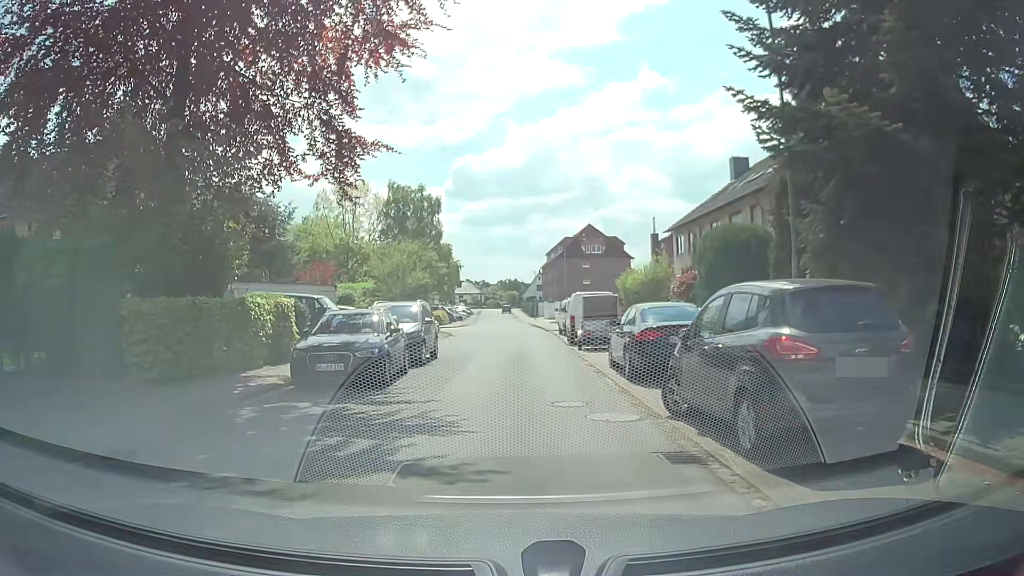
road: residential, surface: asphalt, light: Day
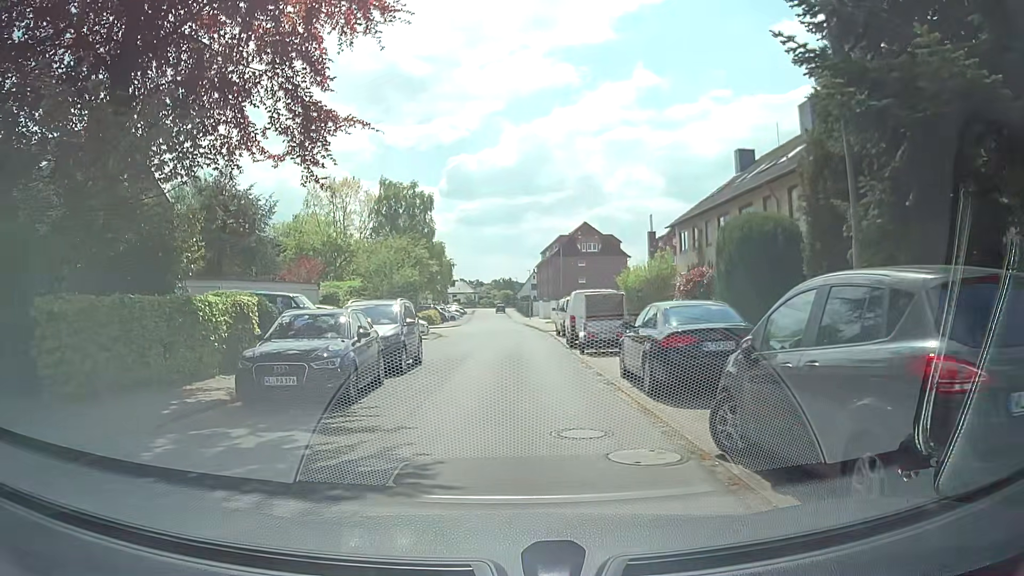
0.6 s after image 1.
(0.0, +2.3) m; -1°
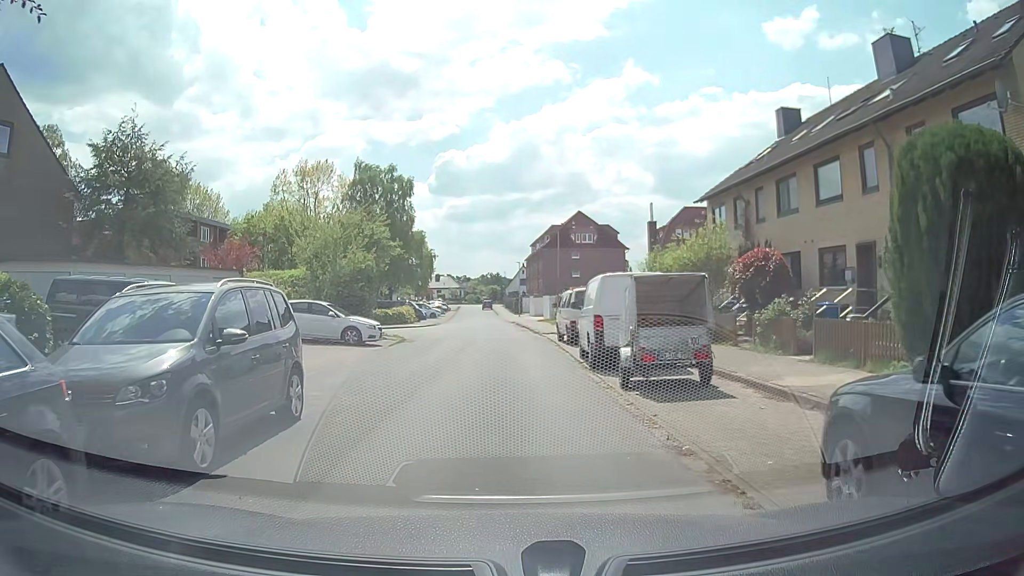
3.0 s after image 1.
(+0.3, +9.4) m; +1°
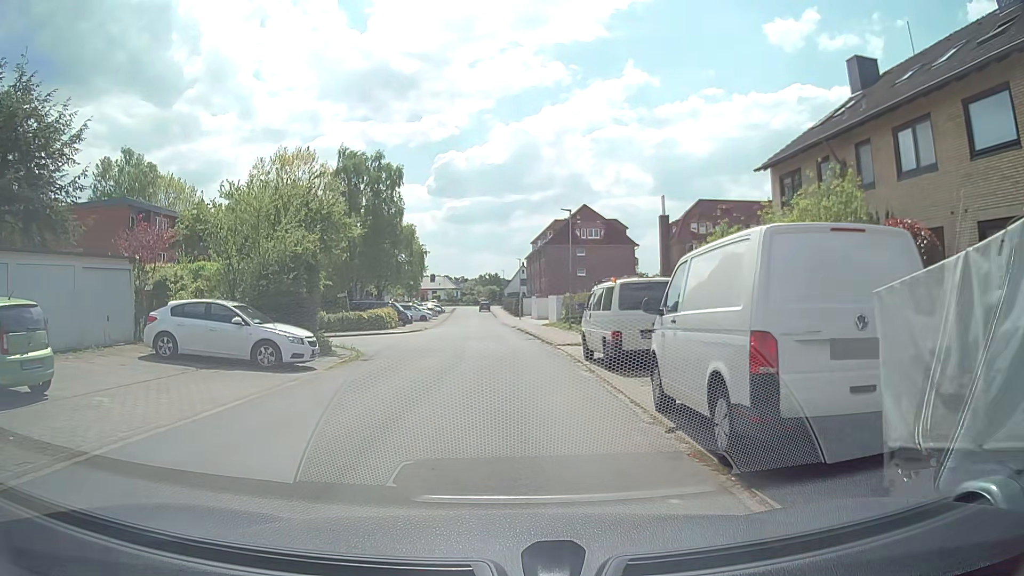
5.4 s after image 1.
(+0.1, +8.7) m; 0°
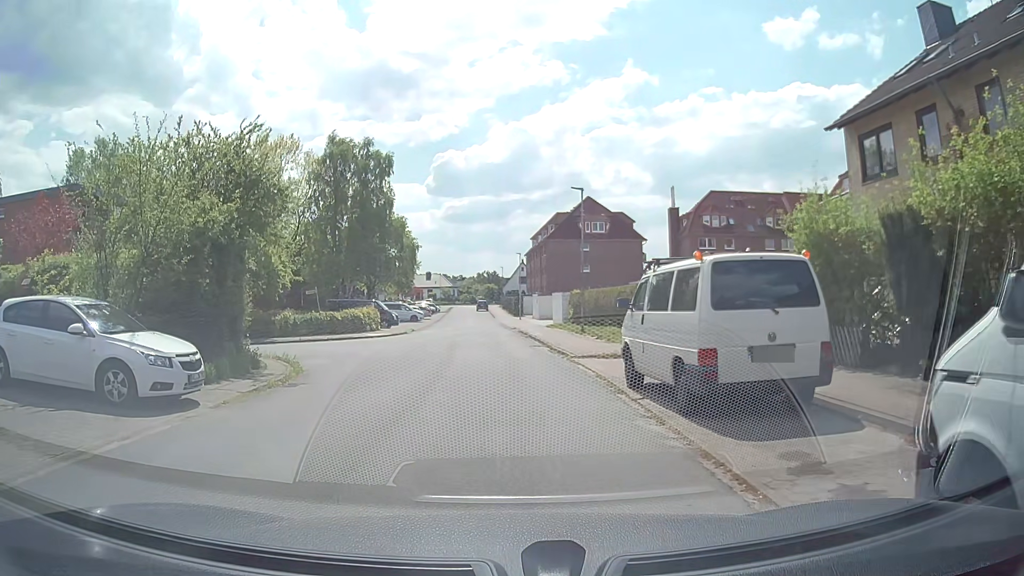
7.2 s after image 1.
(+0.1, +6.4) m; +2°
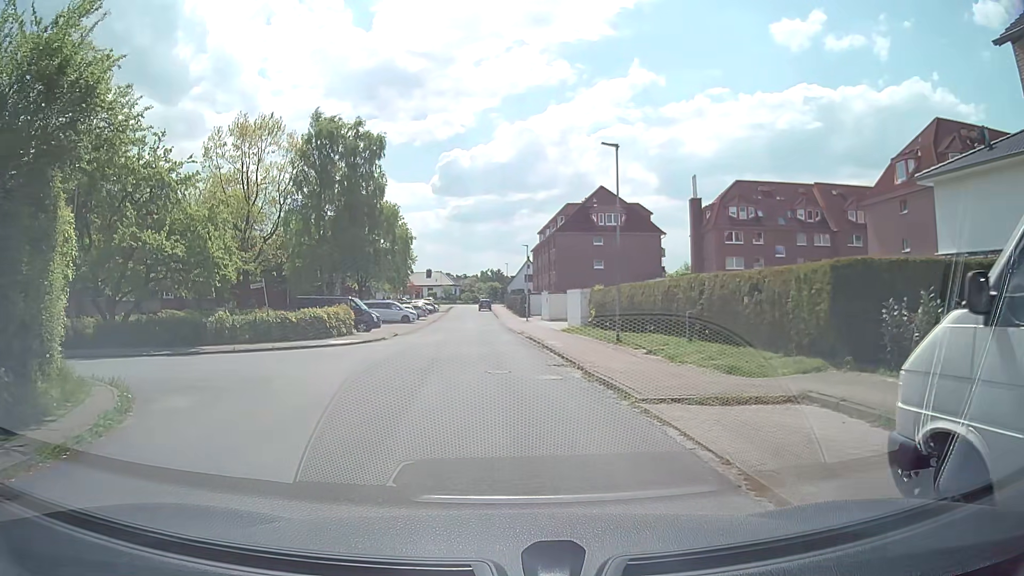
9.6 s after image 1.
(-0.1, +8.4) m; -1°
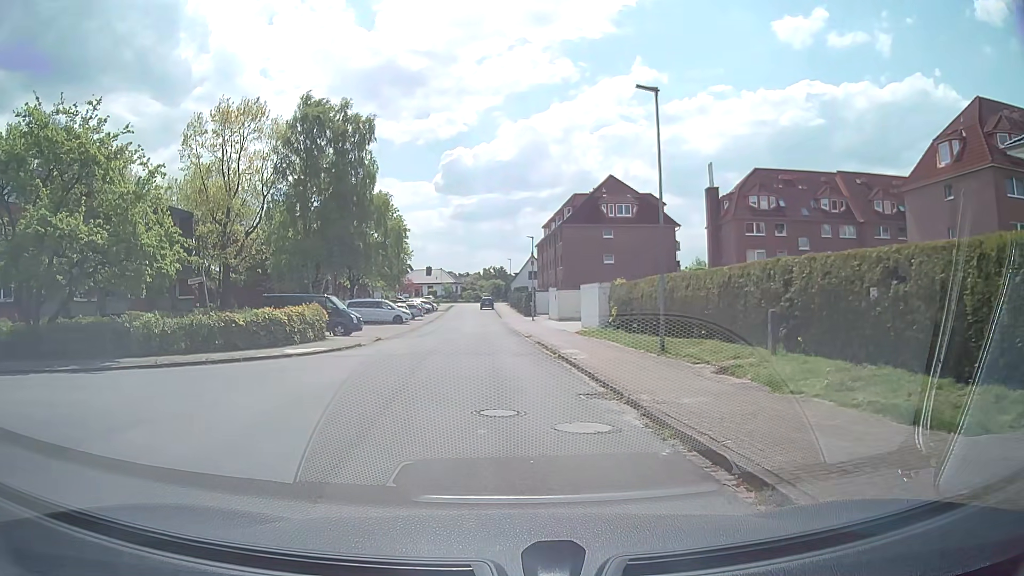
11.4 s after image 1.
(0.0, +5.7) m; 0°
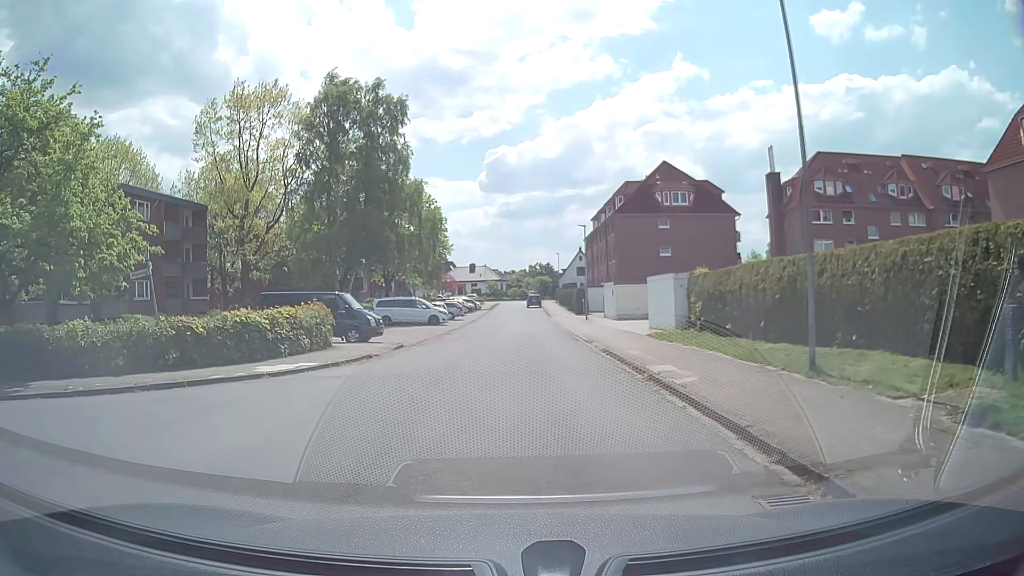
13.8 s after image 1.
(-0.2, +6.0) m; -4°
(-6, +7) (-15, +8) (-25, +9) (-35, +9) (-45, +11) (-55, +12) (-65, +13) (-75, +15) (-85, +16) (-95, +18) m
